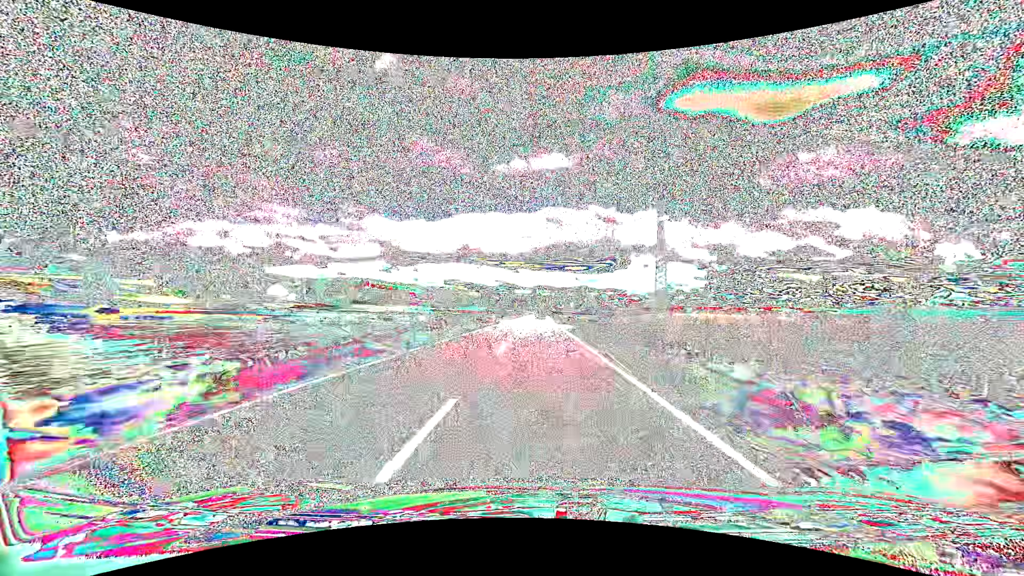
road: tertiary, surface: asphalt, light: Day
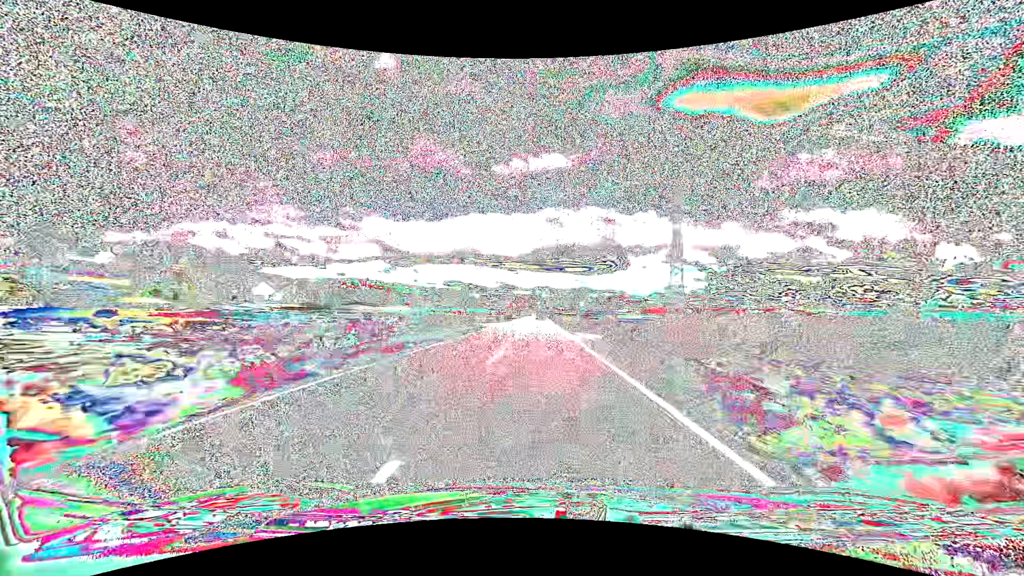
(0.0, +15.1) m; 0°
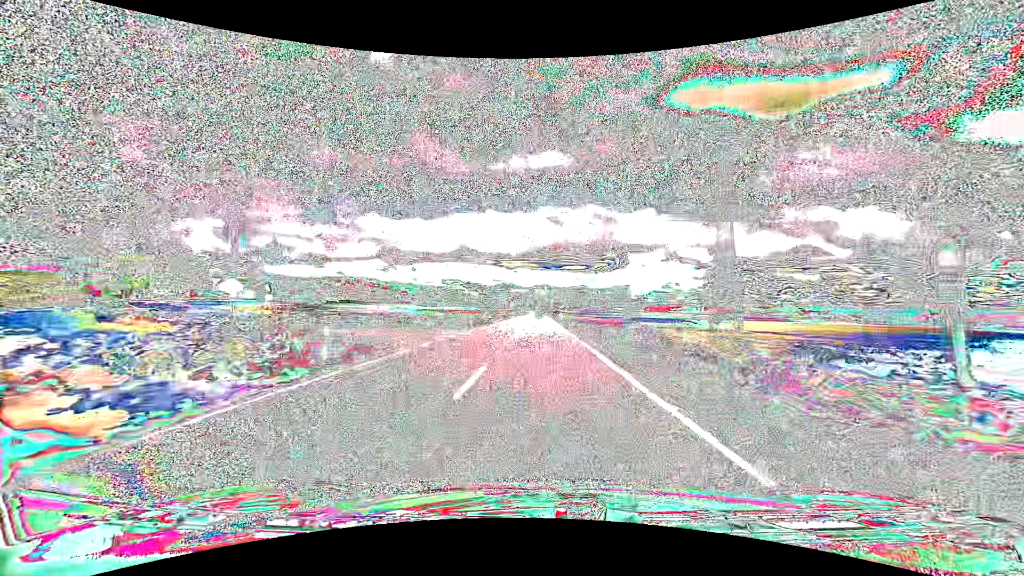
(+0.1, +29.9) m; 0°
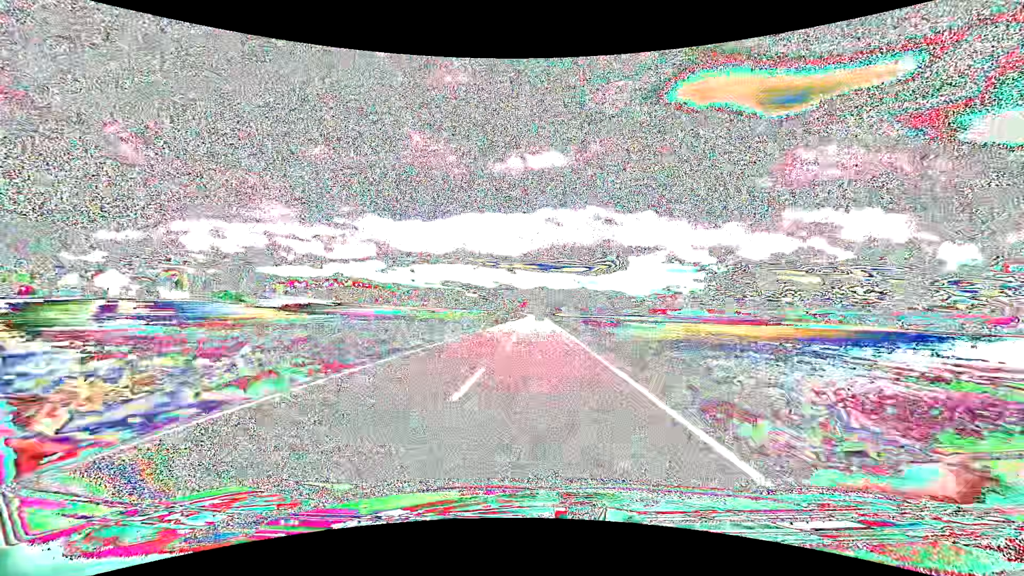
(0.0, +74.9) m; 0°
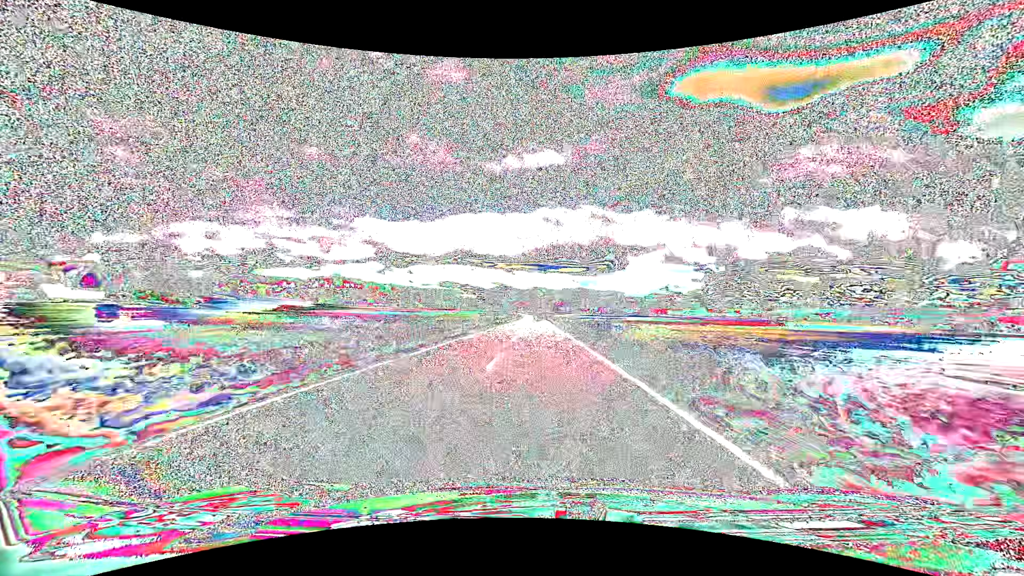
(0.0, +45.5) m; 0°
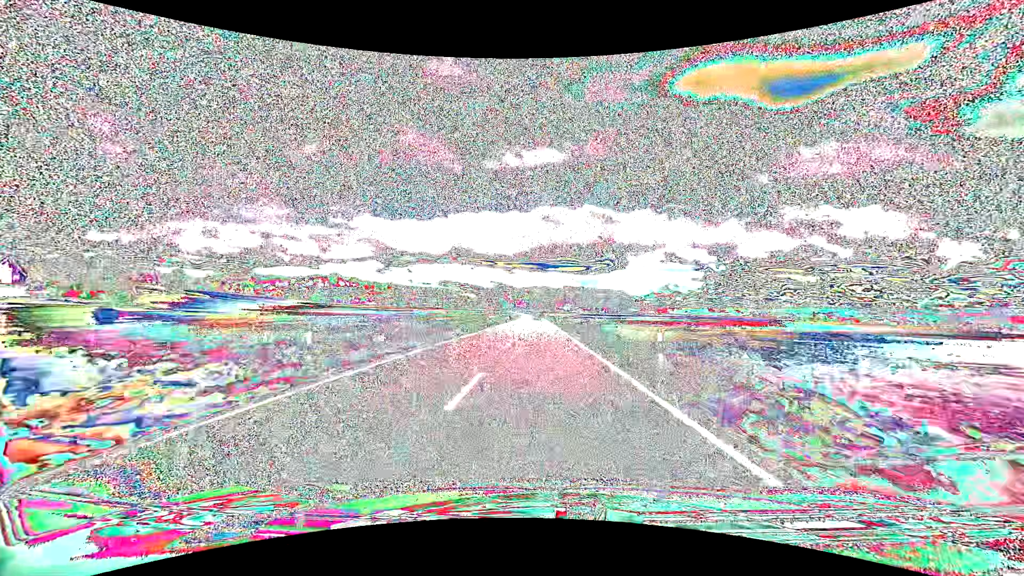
(0.0, +30.4) m; 0°
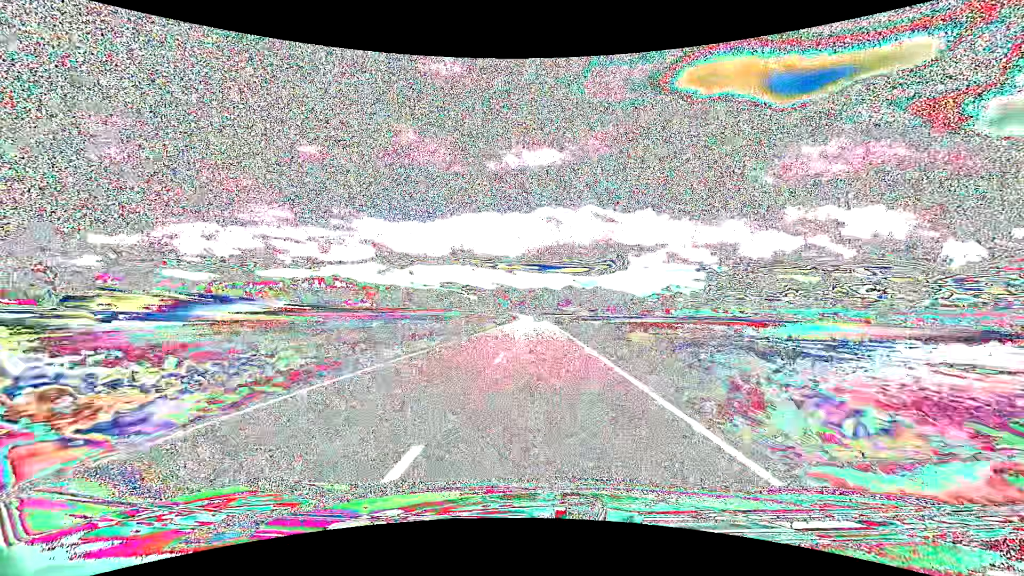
(-0.1, +30.6) m; 0°
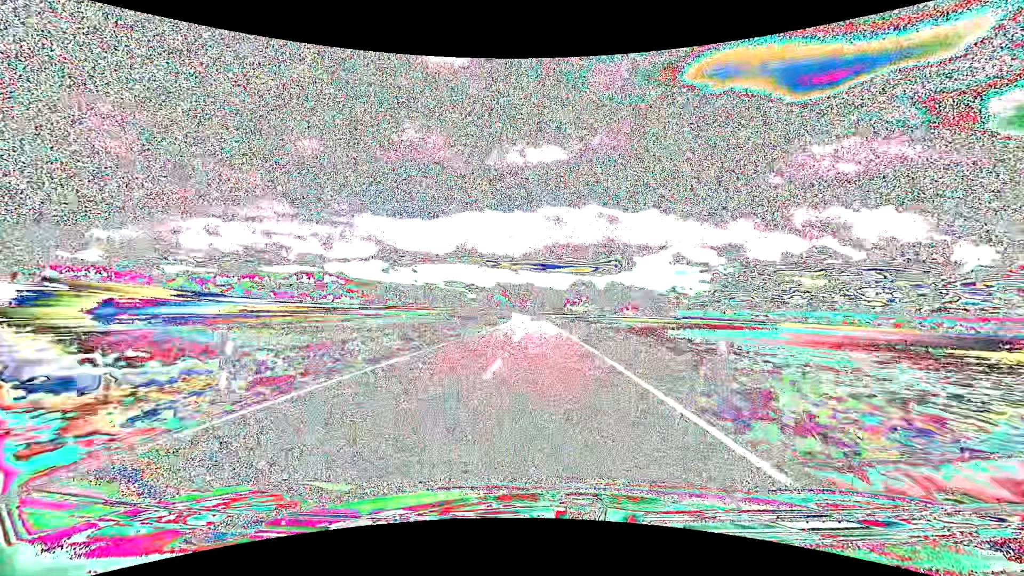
(0.0, +78.0) m; 0°
(0, +10) (0, +20) (0, +30) (0, +40) (0, +50) (0, +60) (0, +70) (-1, +80) (-1, +90) (-1, +100) m
